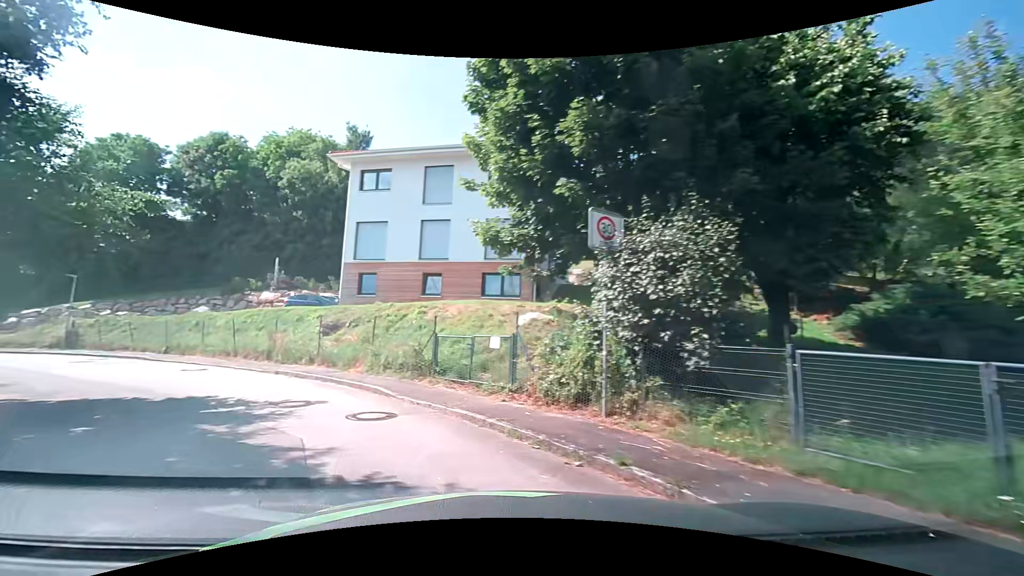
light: Day
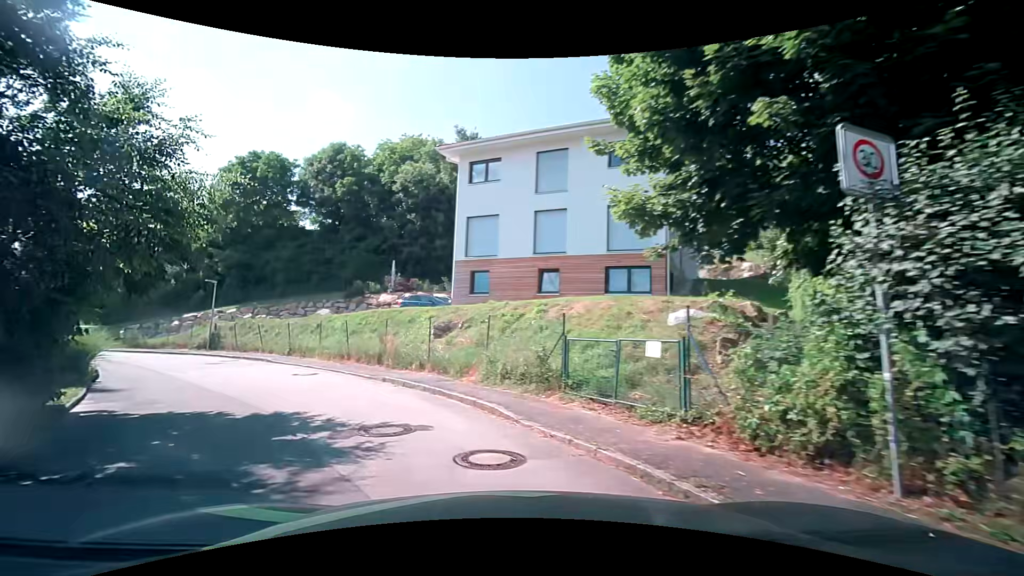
(-0.4, +2.8) m; -13°
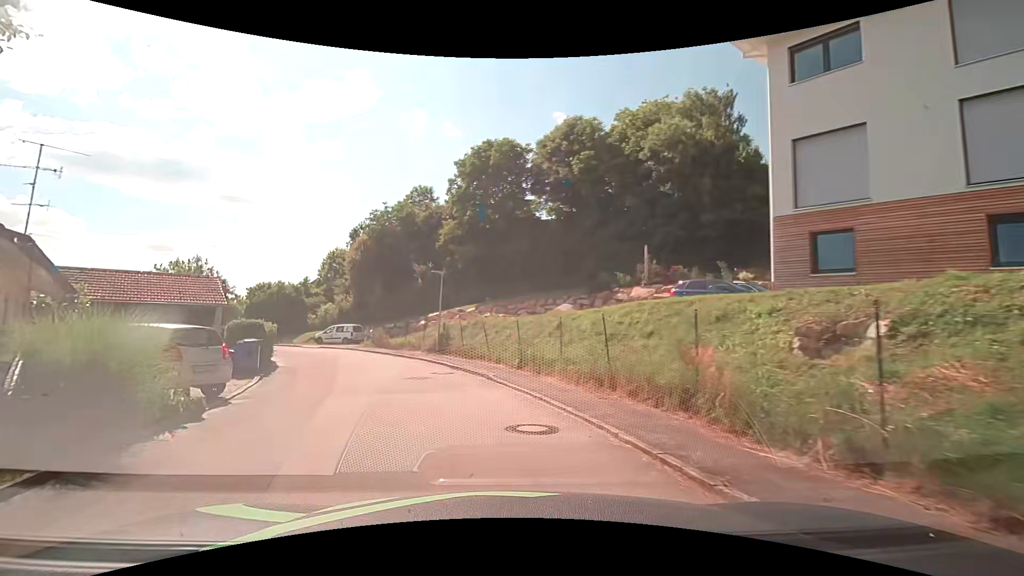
(-2.5, +9.5) m; -26°
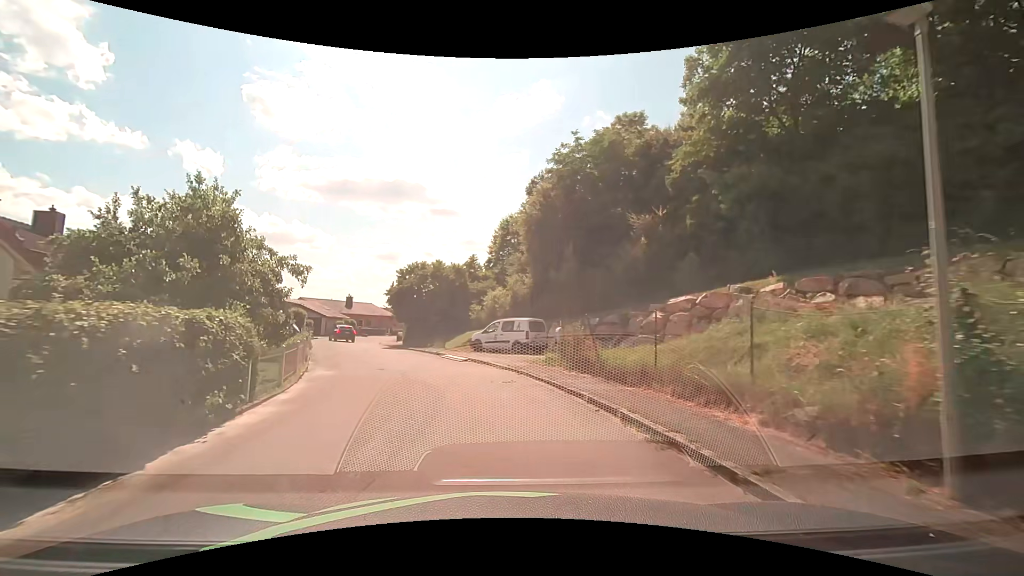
(-5.0, +20.3) m; -23°
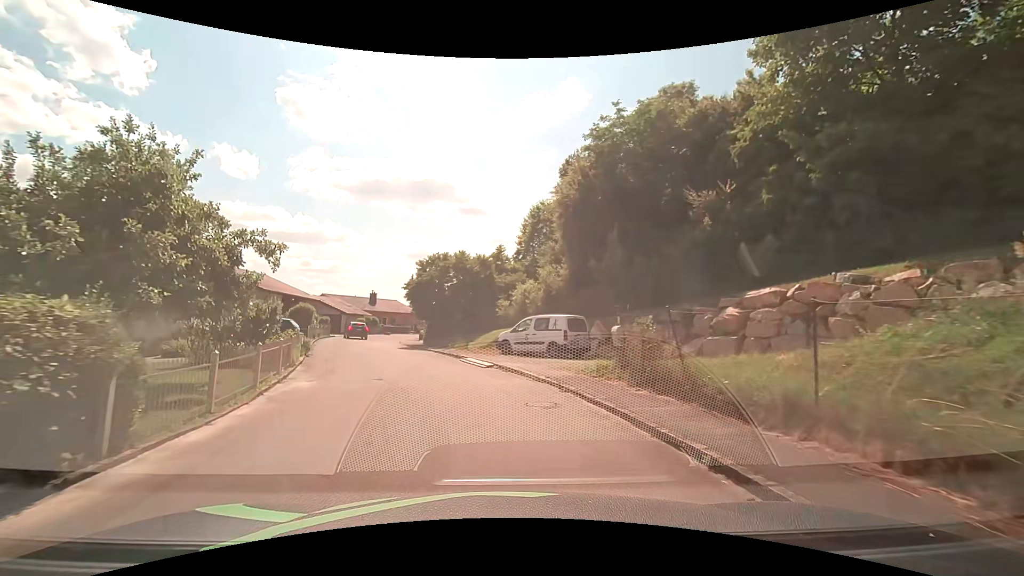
(-0.1, +4.1) m; -4°
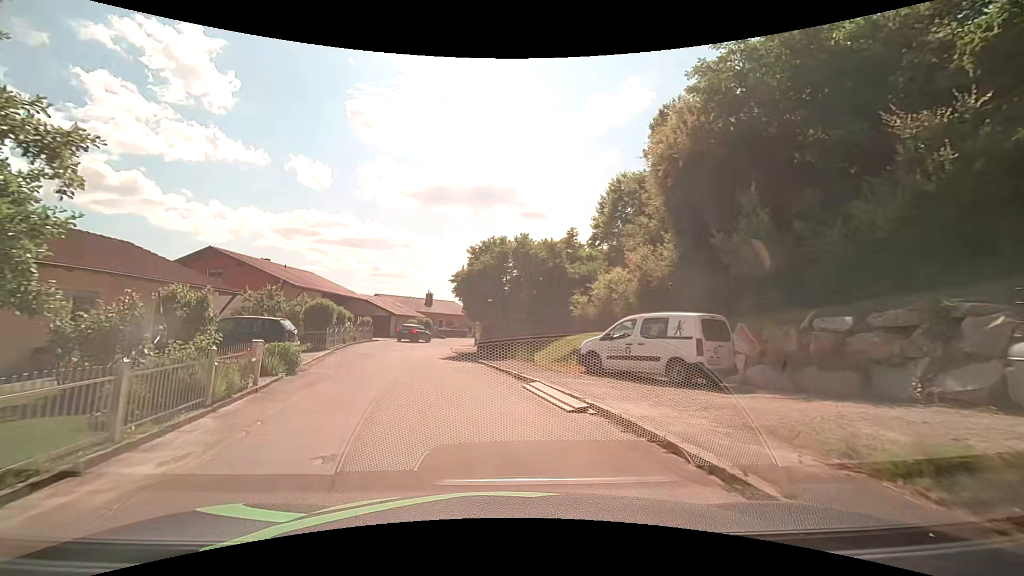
(-0.4, +7.7) m; -7°
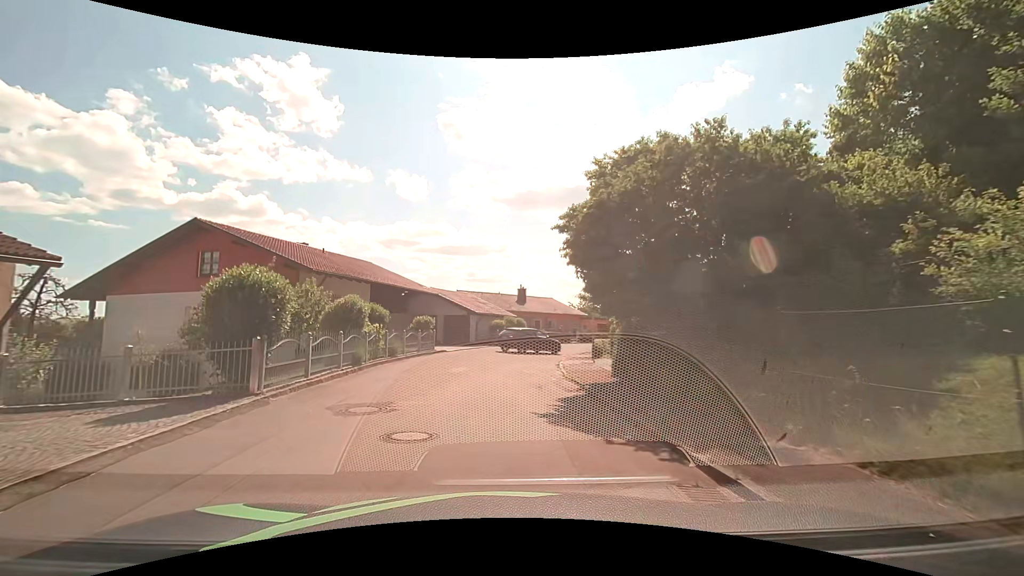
(-1.7, +14.6) m; -10°
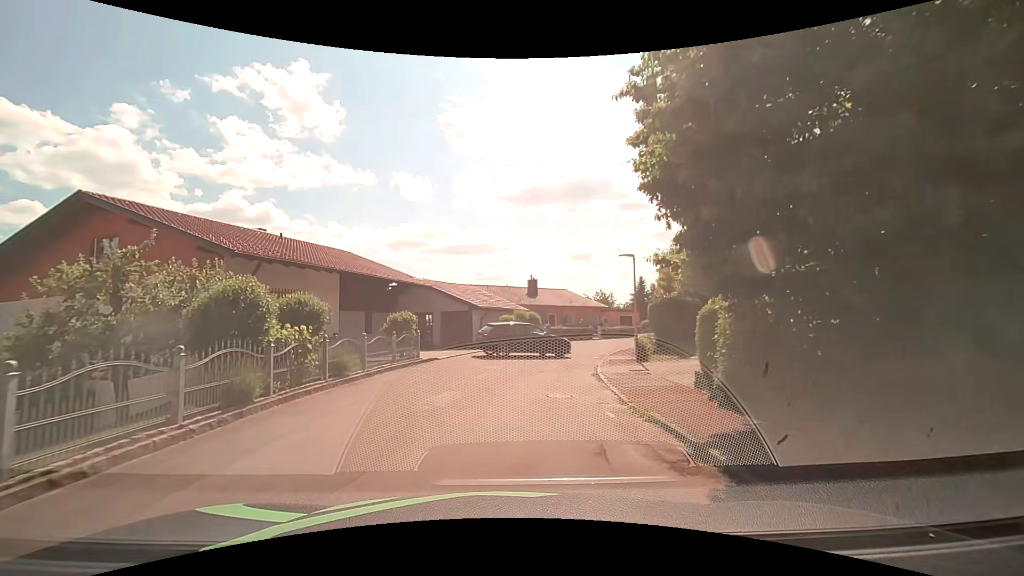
(-0.1, +6.9) m; +1°
(0, +10) (+1, +20) (+3, +30) (+7, +39) (+12, +47) (+19, +55) (+26, +61) (+35, +67) (+43, +72) (+52, +76) m
